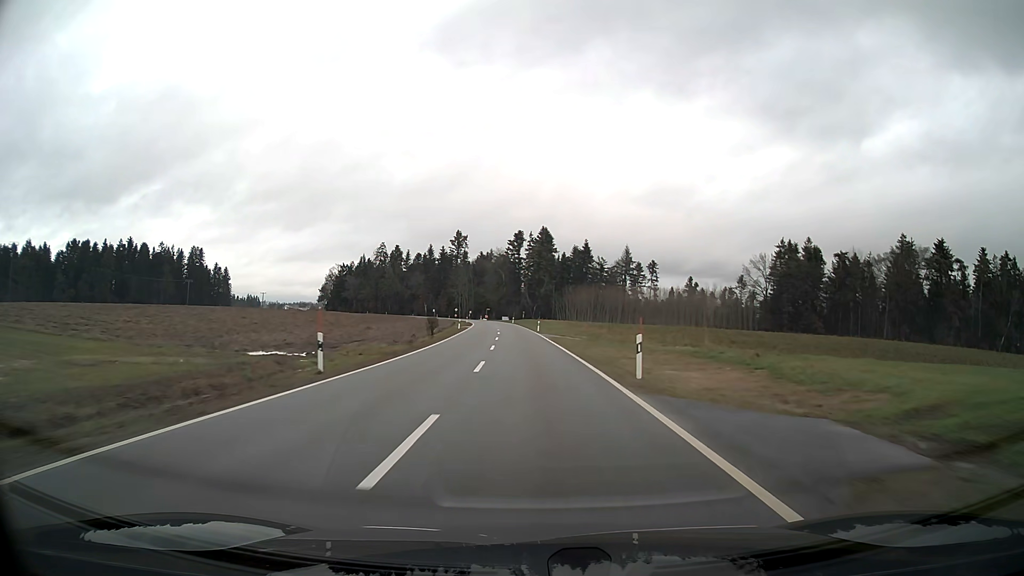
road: tertiary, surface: asphalt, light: Day
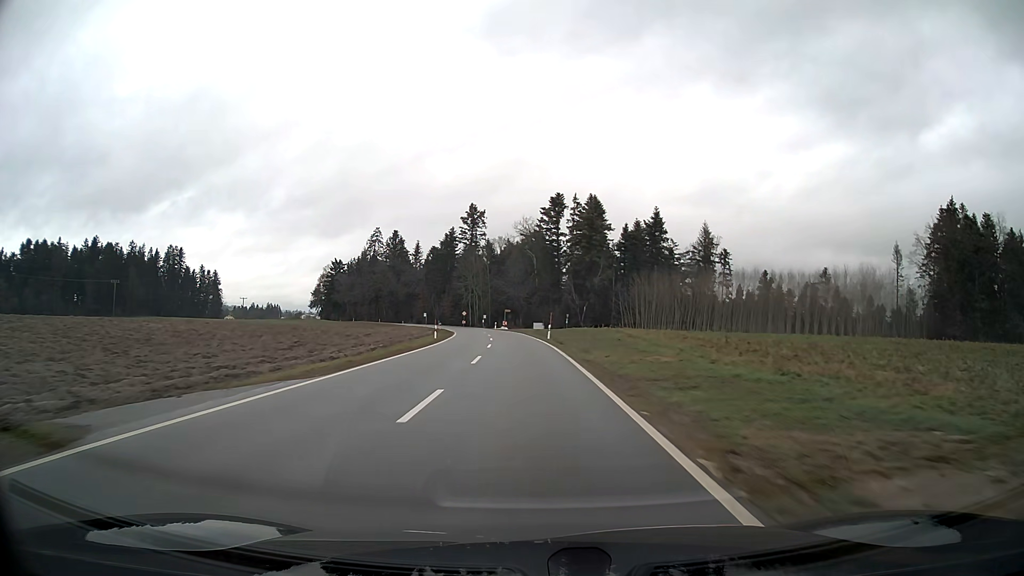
(-1.8, +68.0) m; -3°
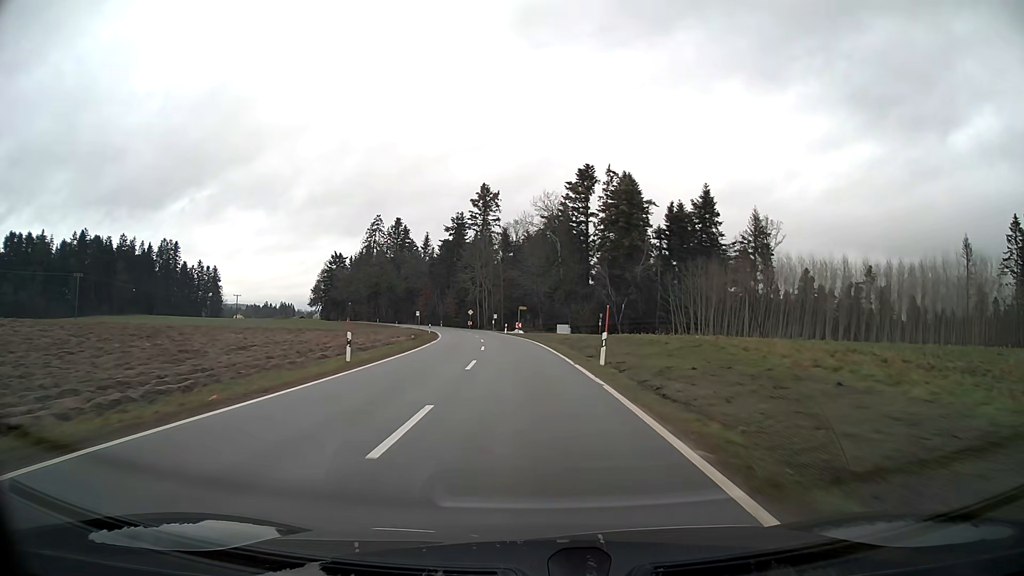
(-0.4, +26.0) m; -2°
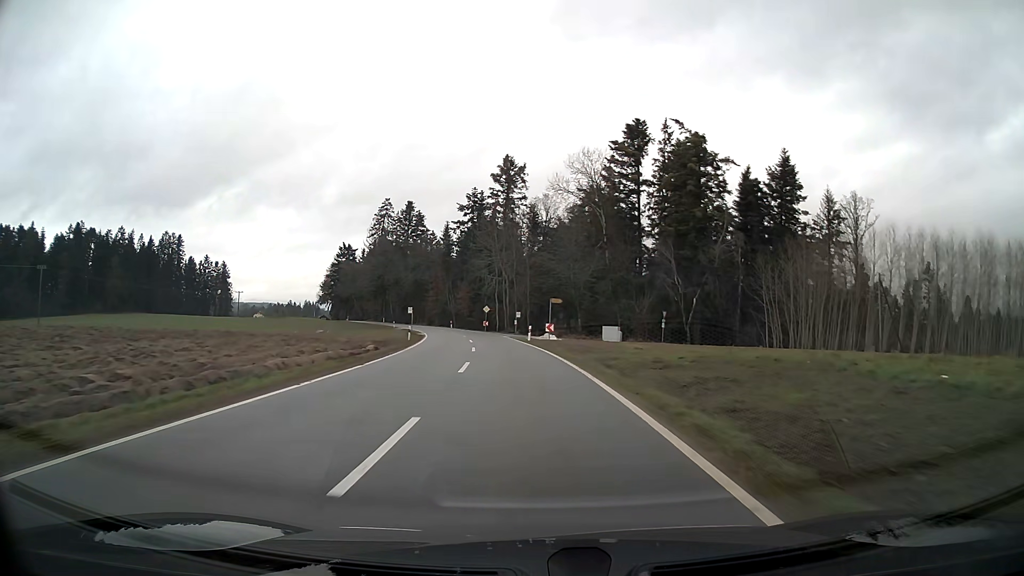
(-0.6, +25.4) m; -3°
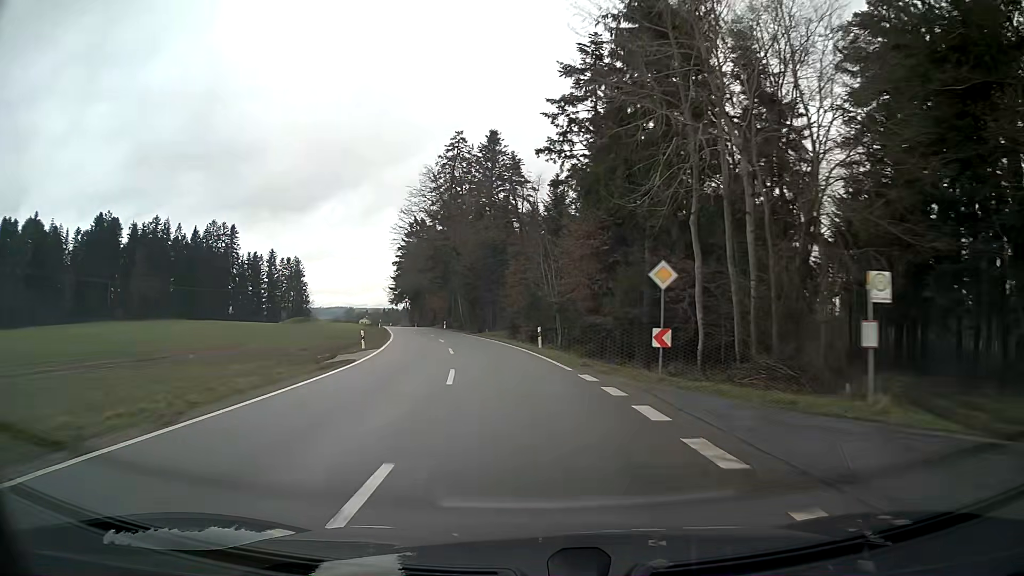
(-5.6, +62.5) m; -11°
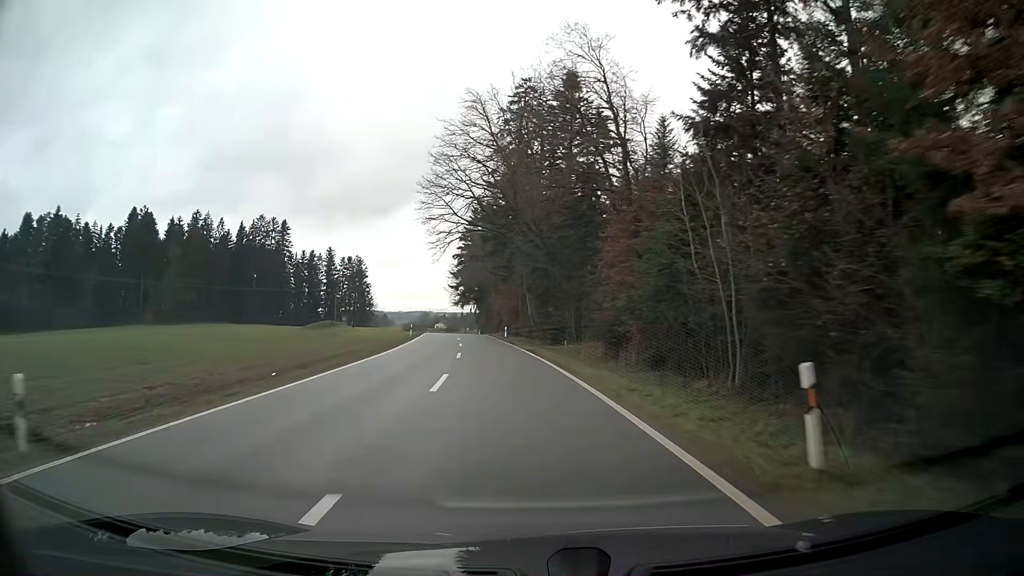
(-1.4, +25.1) m; -6°
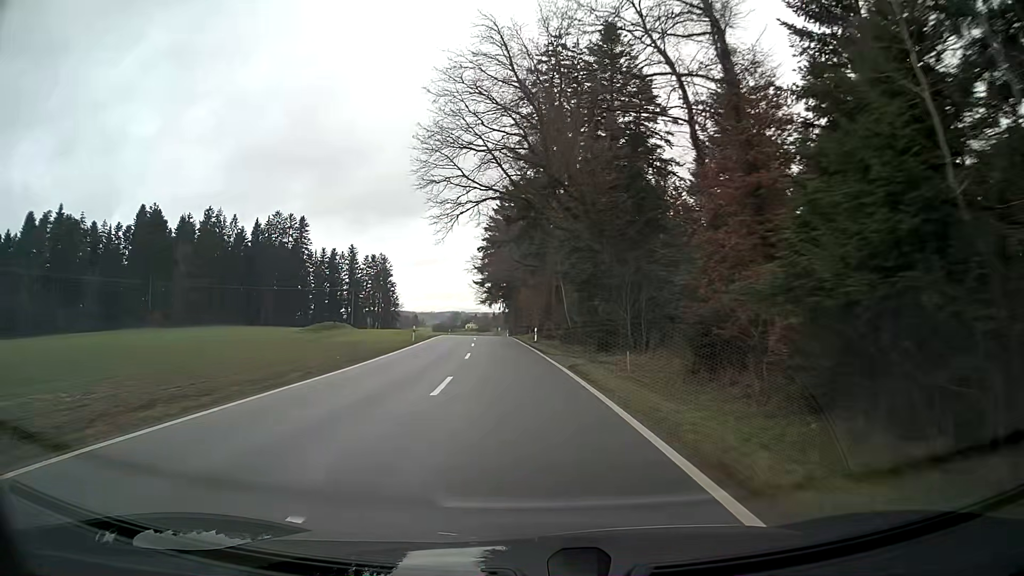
(-0.3, +12.5) m; -3°
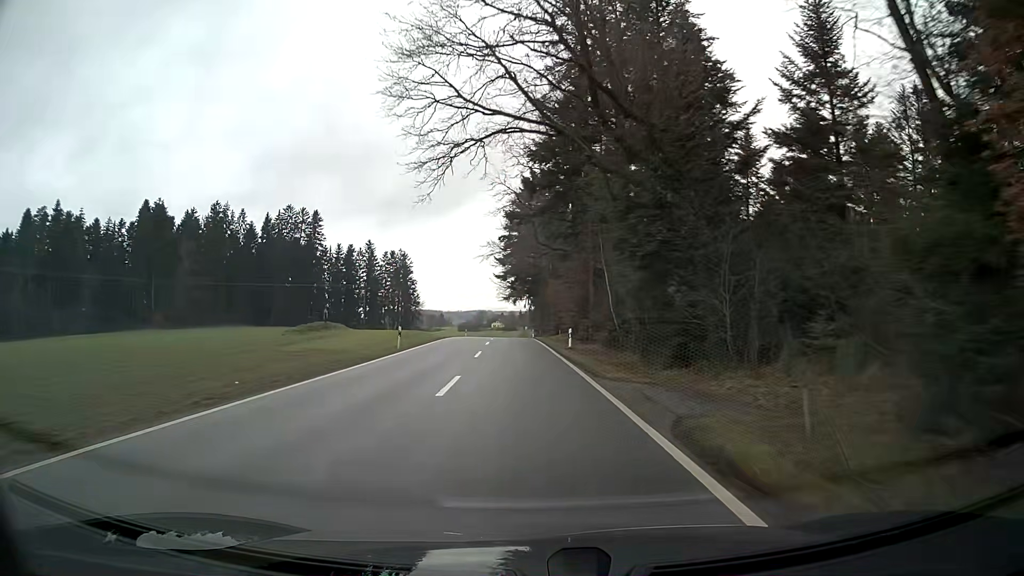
(-0.2, +12.5) m; -2°
